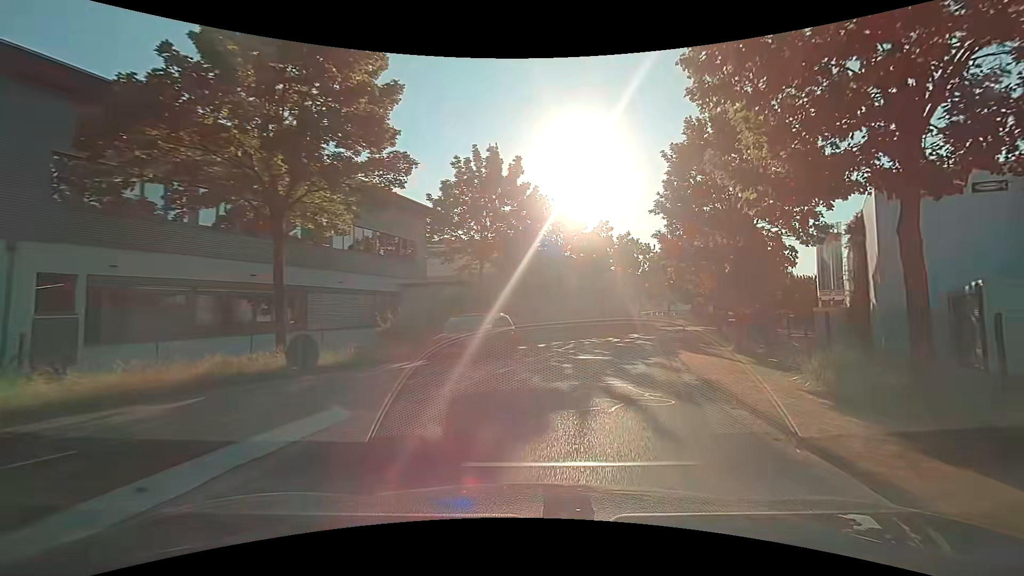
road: secondary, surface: asphalt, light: Day
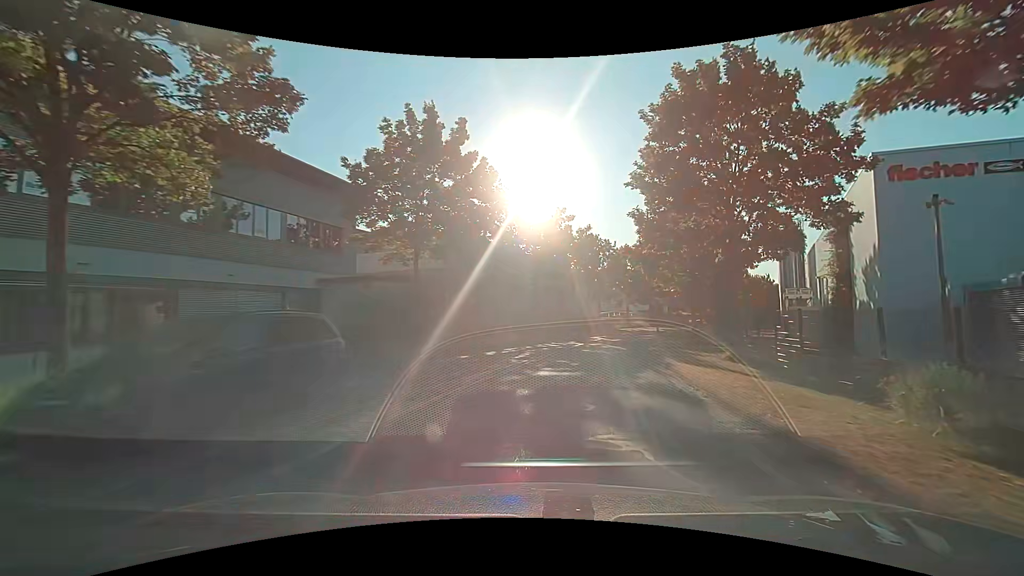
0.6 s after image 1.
(+0.2, +5.4) m; +5°
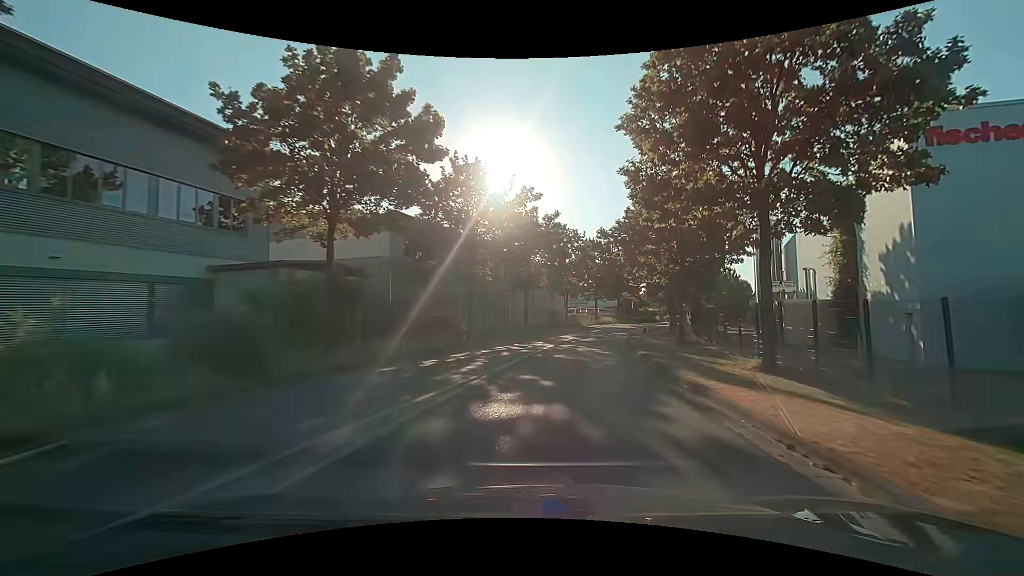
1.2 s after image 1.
(+0.2, +5.6) m; +4°
(0, +10) (+2, +20) (+3, +30) (+6, +39) (+8, +49) (+11, +59) (+15, +68) (+18, +77) (+22, +87) (+26, +96) m
